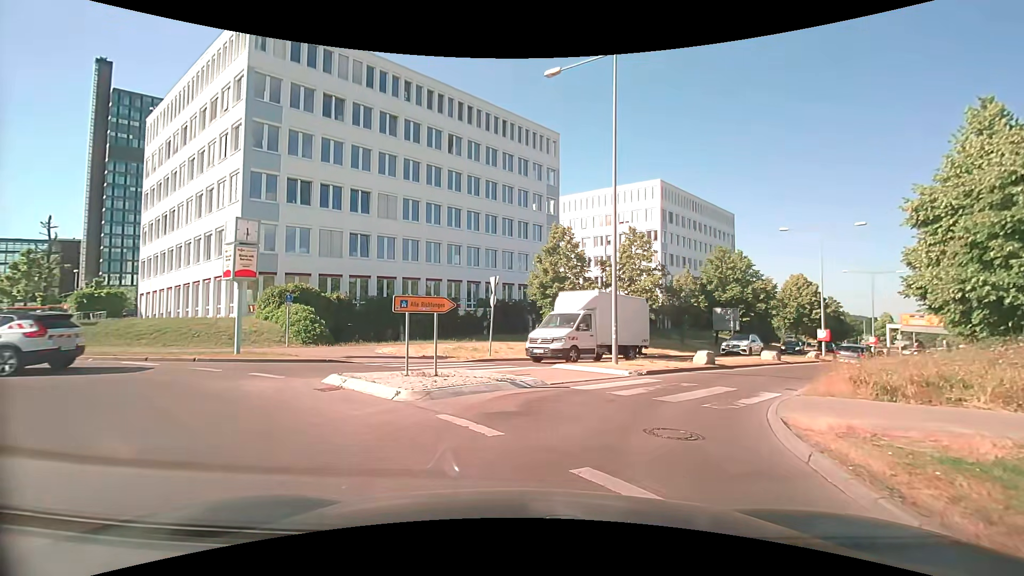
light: Day
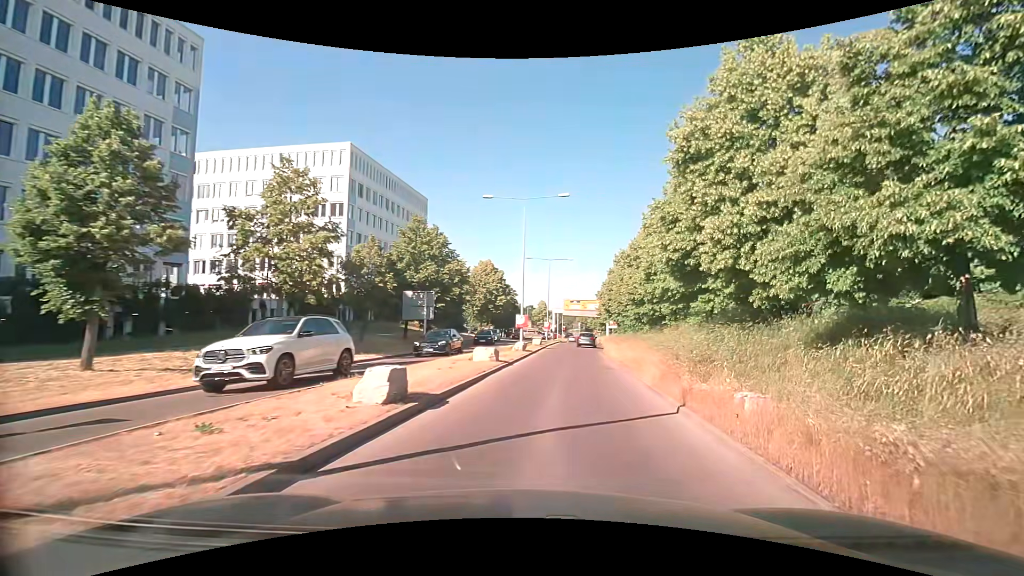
(+3.6, +13.6) m; +33°
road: tertiary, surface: asphalt
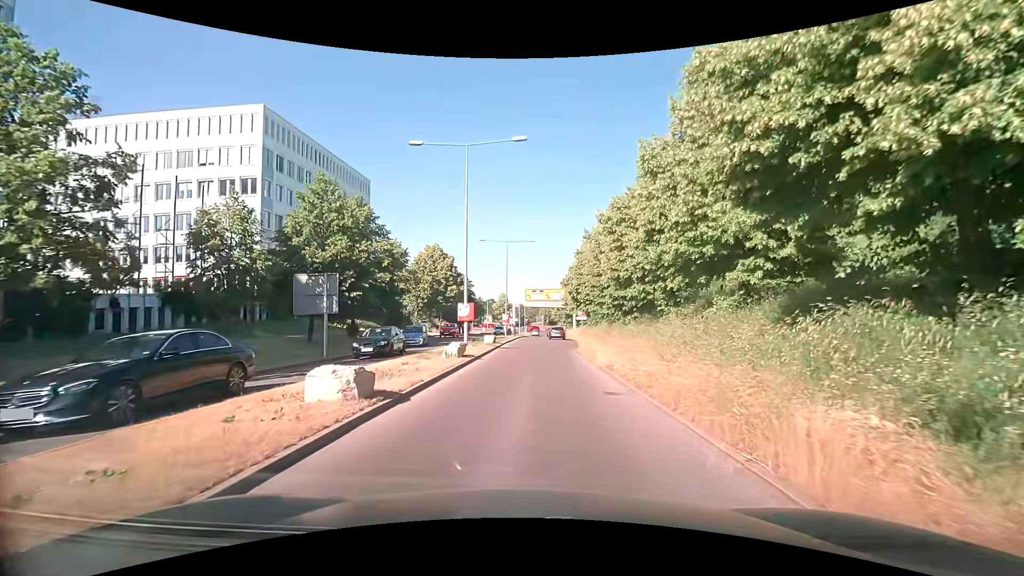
(+1.1, +10.3) m; +6°
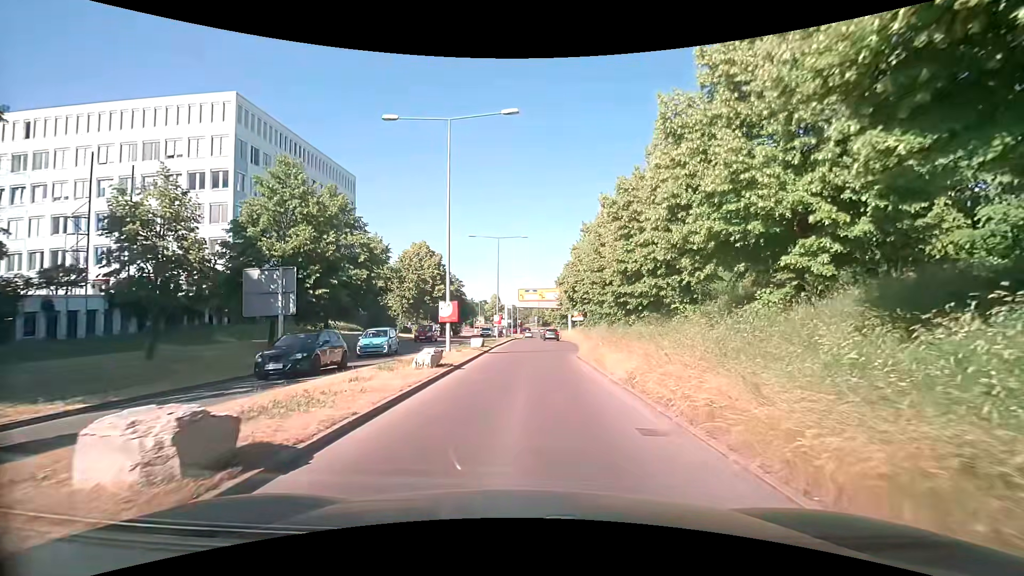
(0.0, +3.8) m; +1°
